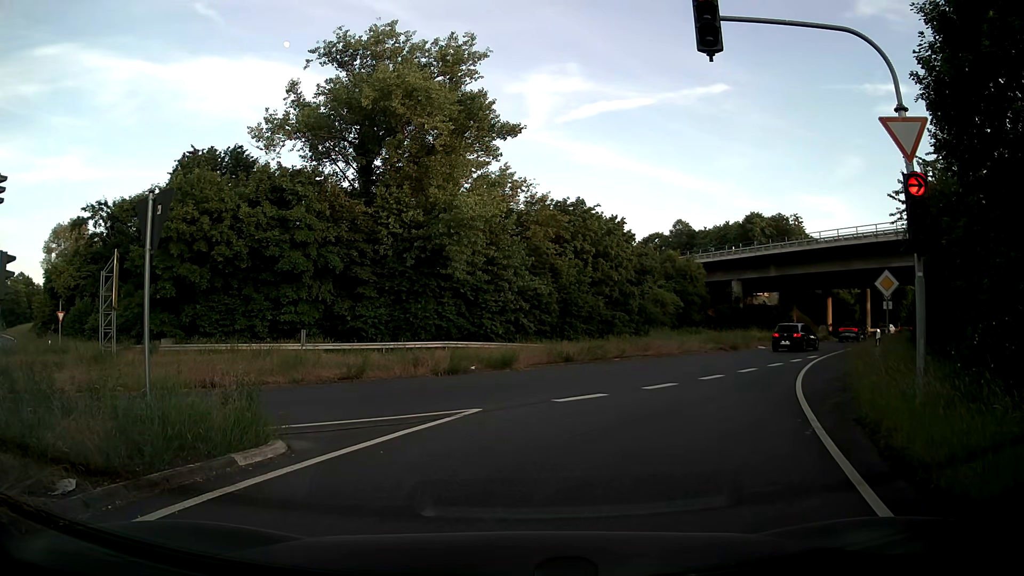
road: primary_link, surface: asphalt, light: Day
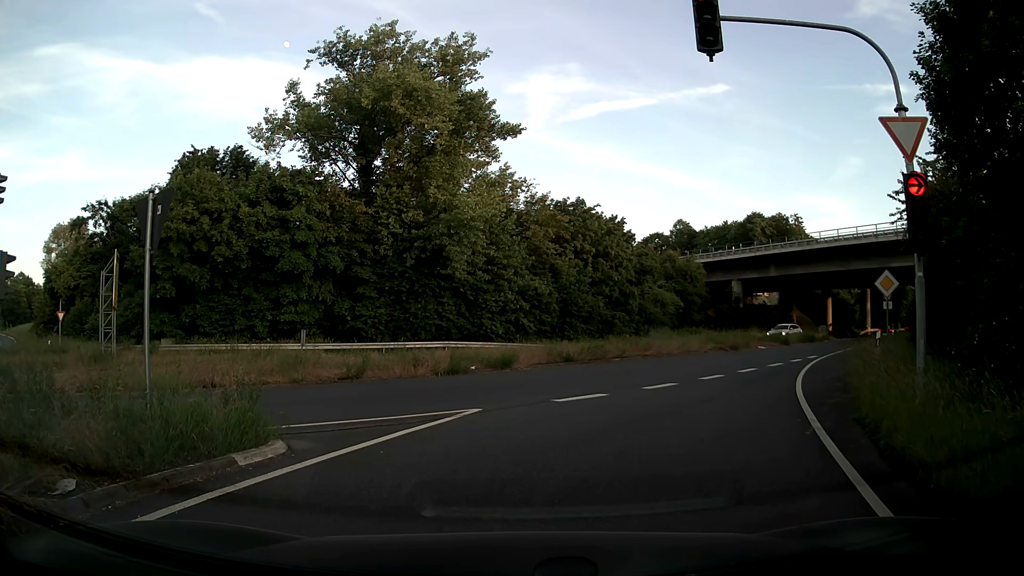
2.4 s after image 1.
(0.0, 0.0) m; 0°
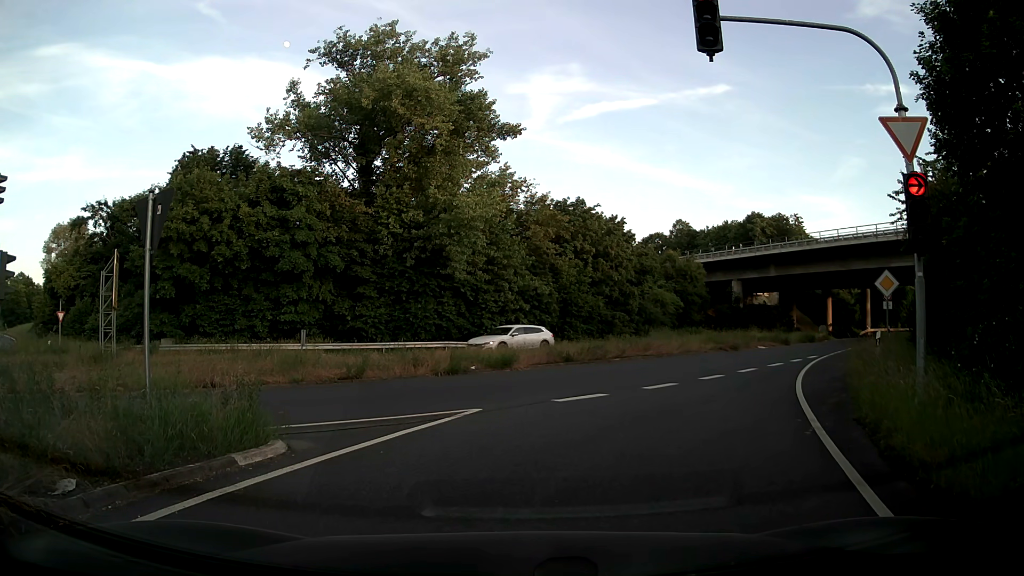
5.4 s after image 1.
(0.0, 0.0) m; 0°
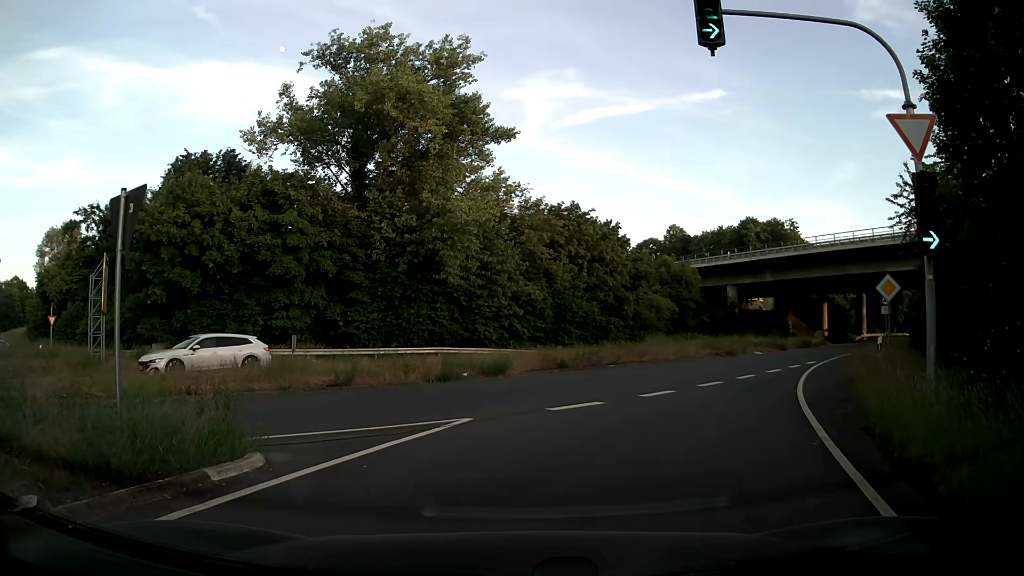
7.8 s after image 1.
(0.0, +0.5) m; 0°
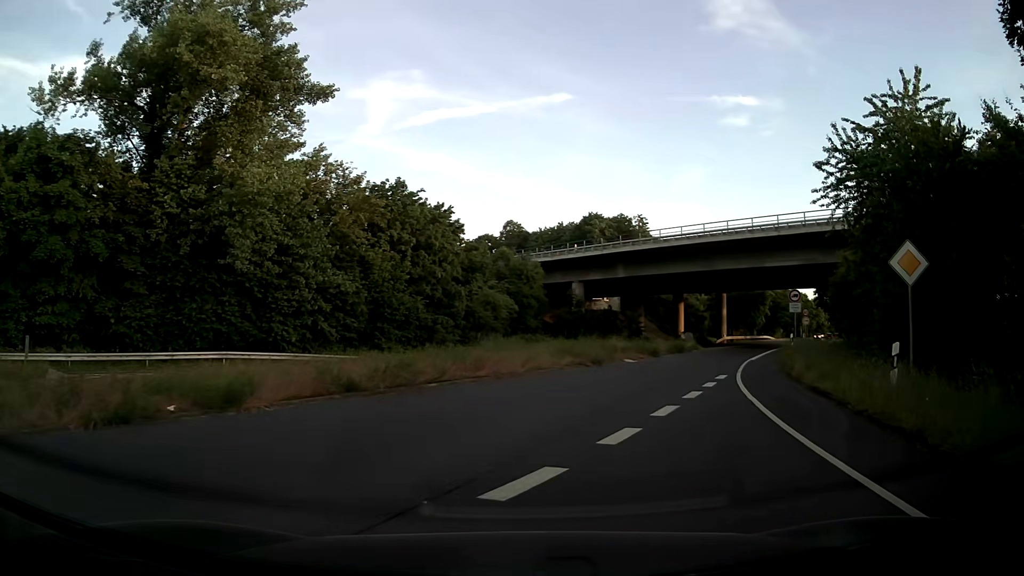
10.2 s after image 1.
(+1.5, +9.2) m; +17°
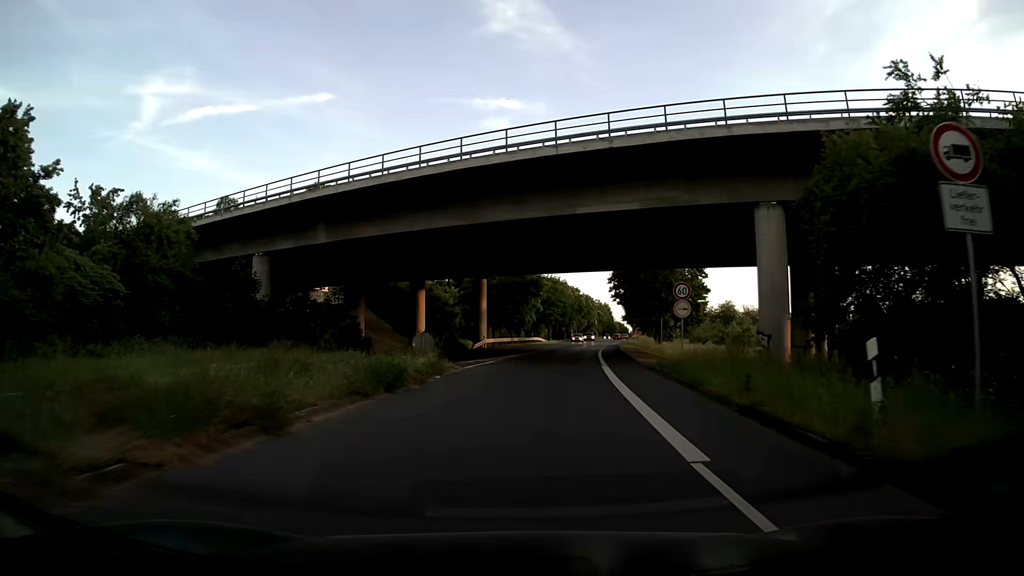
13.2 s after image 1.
(+6.4, +26.4) m; +21°
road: secondary
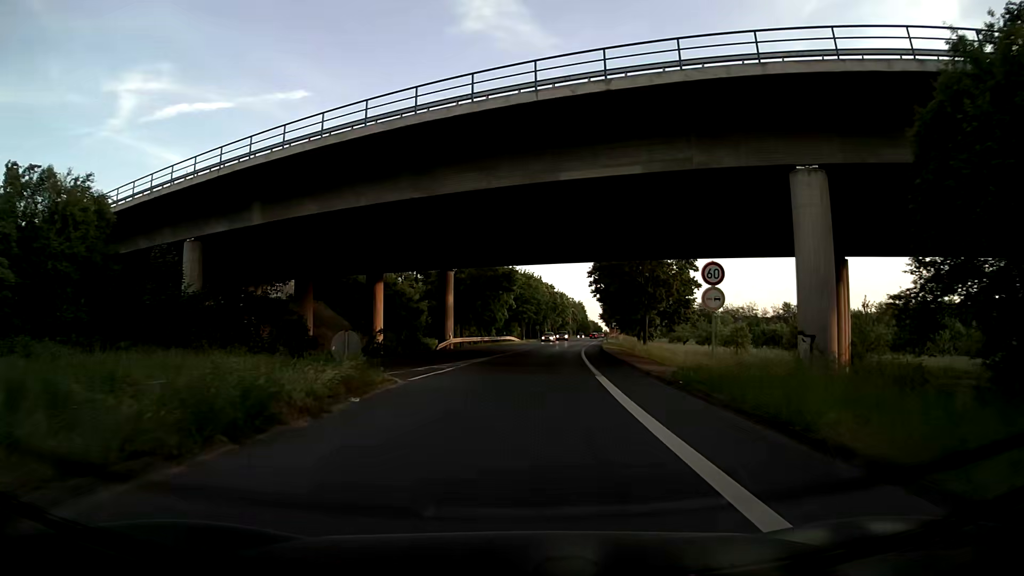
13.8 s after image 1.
(+0.1, +6.9) m; +2°
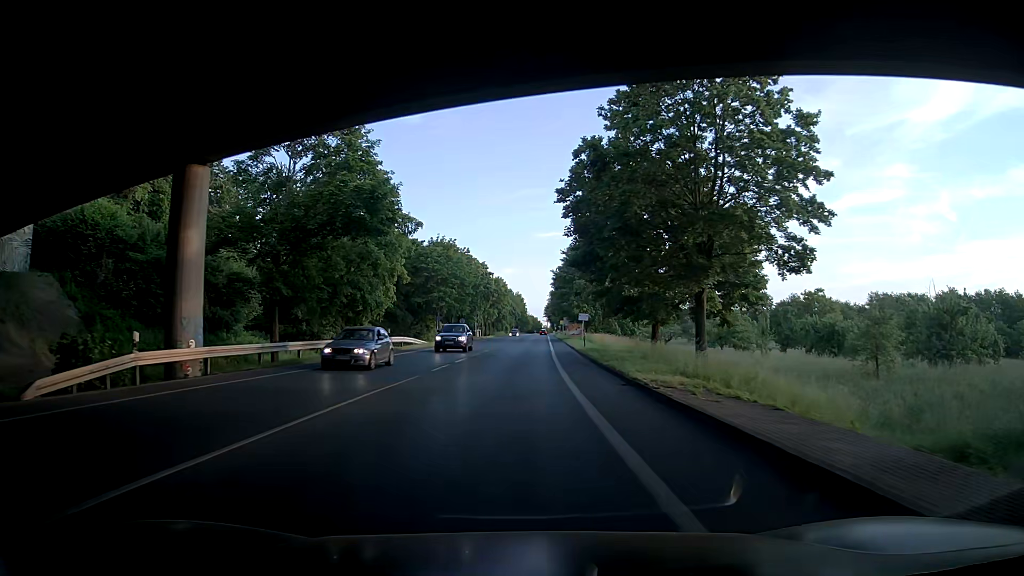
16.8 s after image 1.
(+2.4, +39.2) m; +6°
(0, +10) (0, +20) (0, +30) (+1, +40) (+1, +50) (+1, +60) (+1, +70) (+2, +80) (+2, +90) (+2, +100) m
